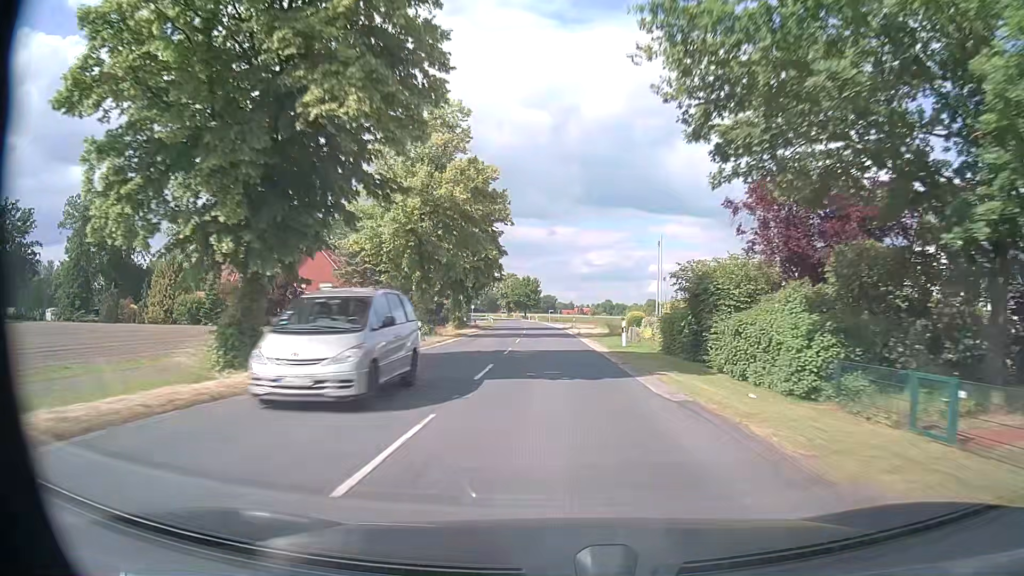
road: secondary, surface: asphalt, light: Day
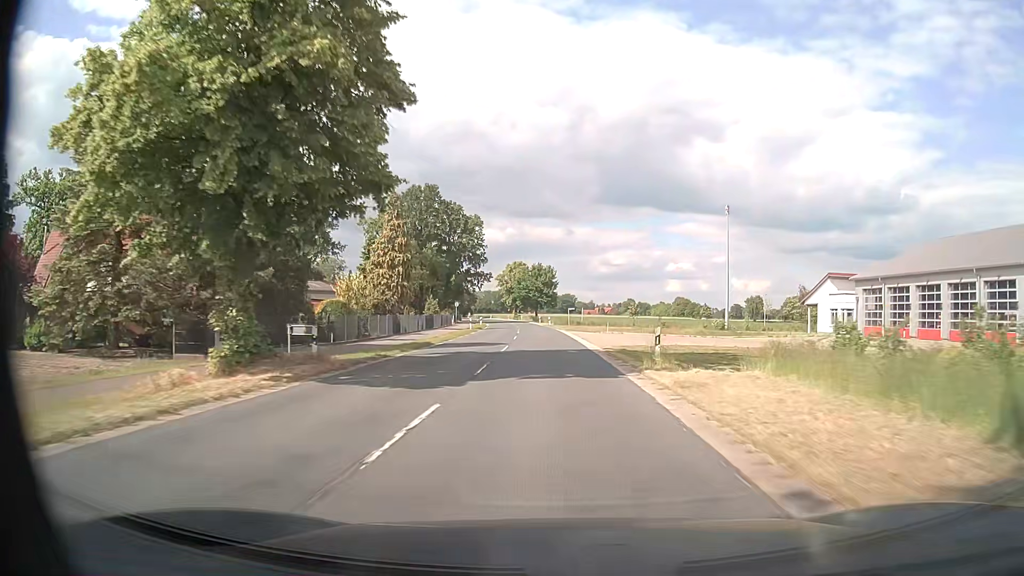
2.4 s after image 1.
(-0.3, +43.6) m; -1°
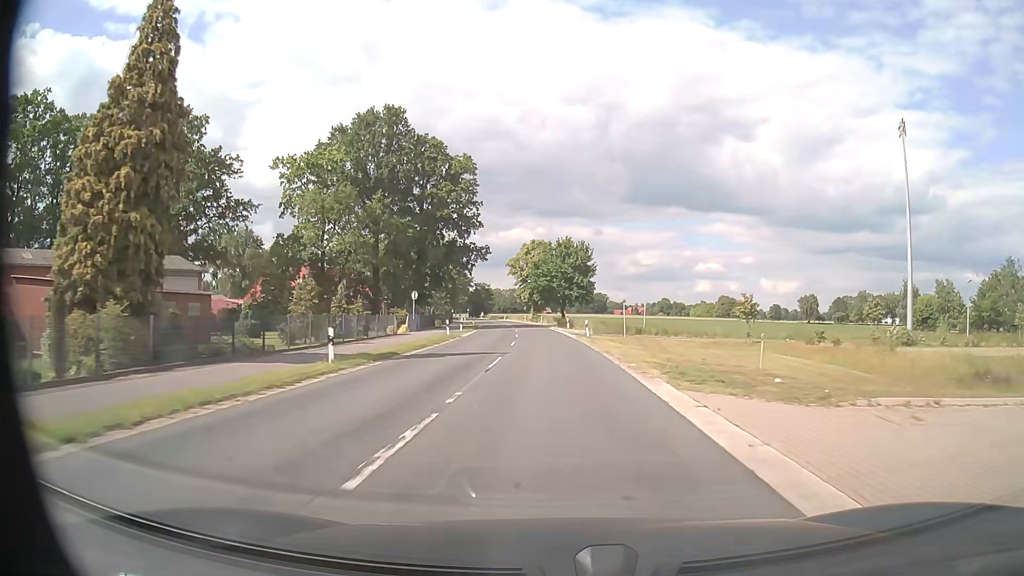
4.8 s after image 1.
(-0.9, +43.5) m; -3°
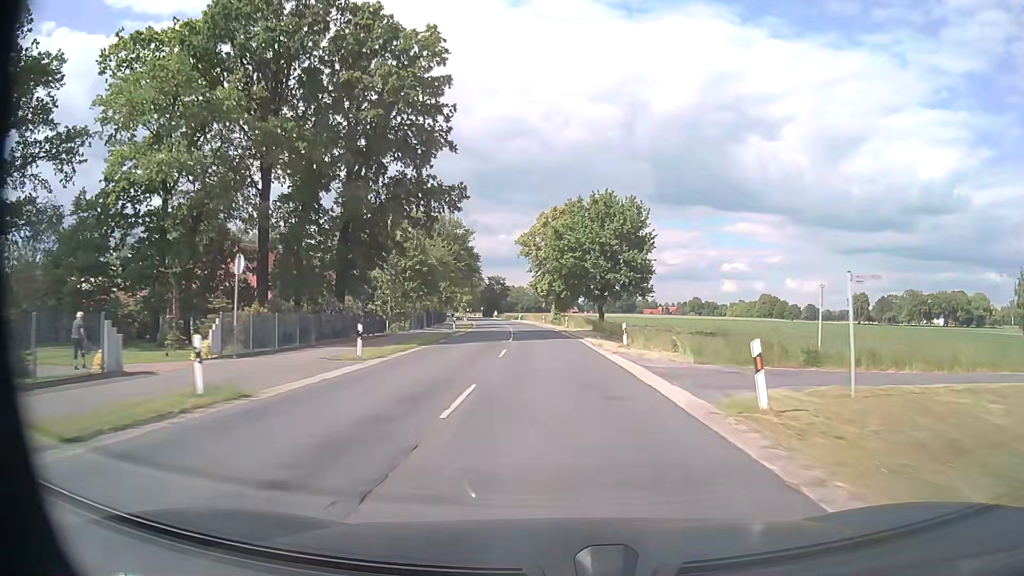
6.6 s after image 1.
(-0.6, +32.7) m; -2°
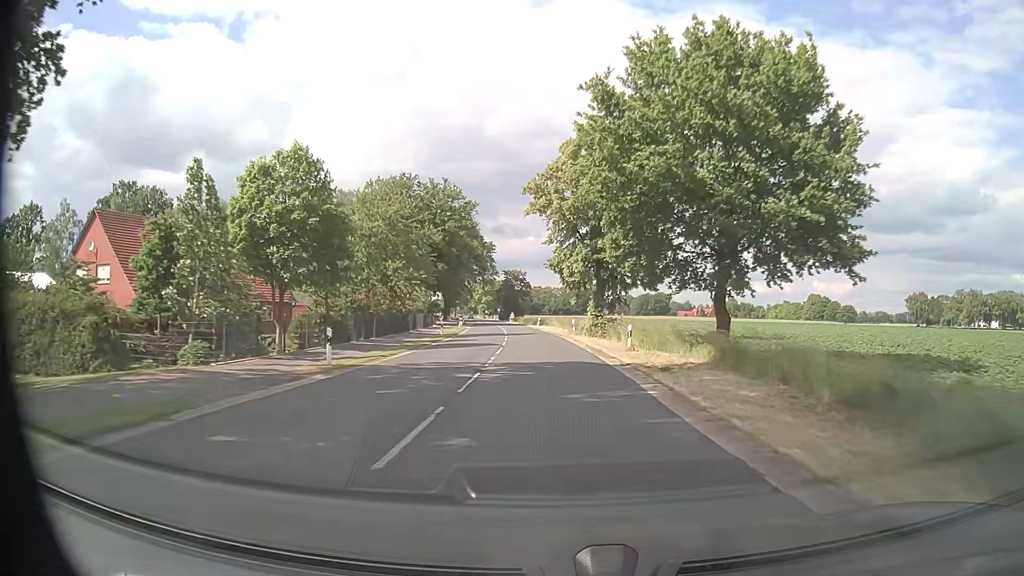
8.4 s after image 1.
(-0.7, +32.8) m; -2°
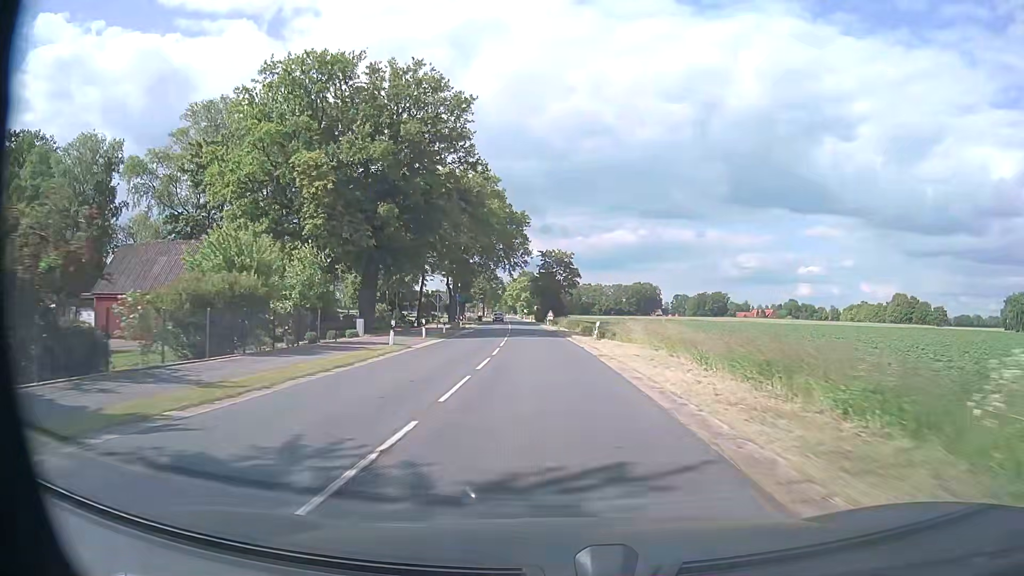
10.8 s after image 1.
(-1.7, +43.7) m; -4°
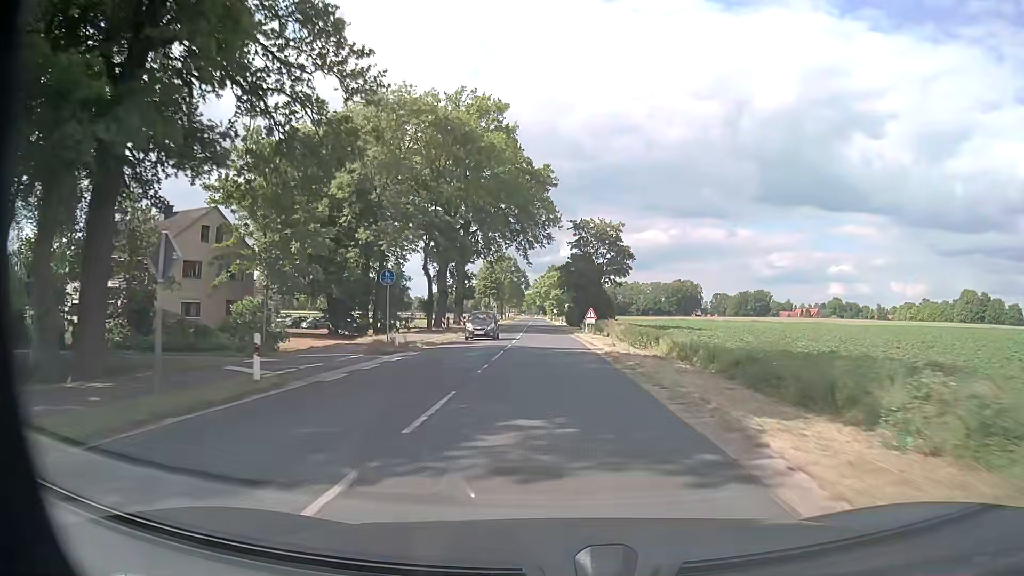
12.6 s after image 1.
(-0.8, +32.8) m; -3°
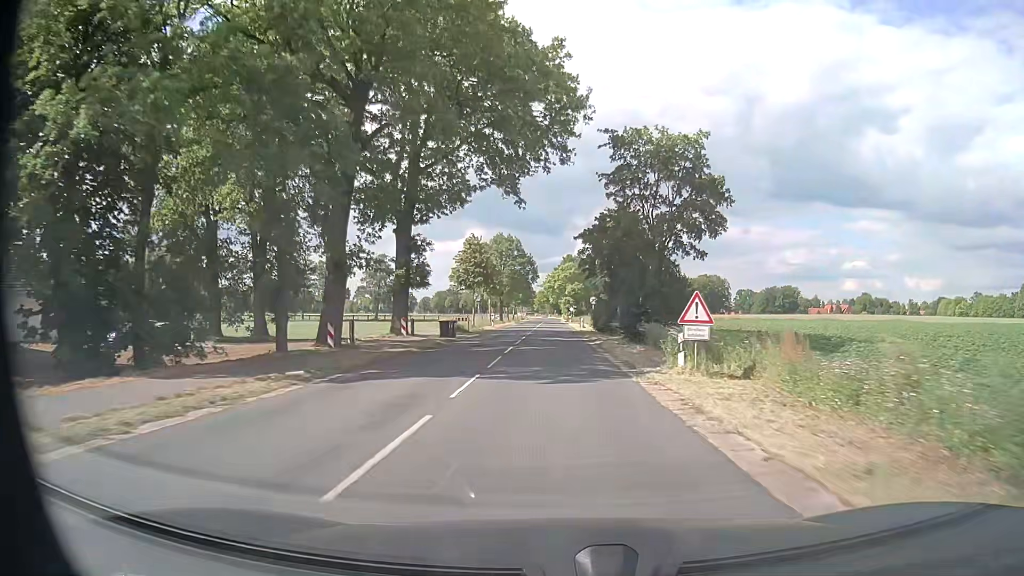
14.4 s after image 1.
(-0.5, +32.9) m; -2°
(0, +10) (0, +20) (0, +30) (0, +40) (0, +50) (0, +60) (0, +70) (0, +80) (0, +90) (0, +100) m
